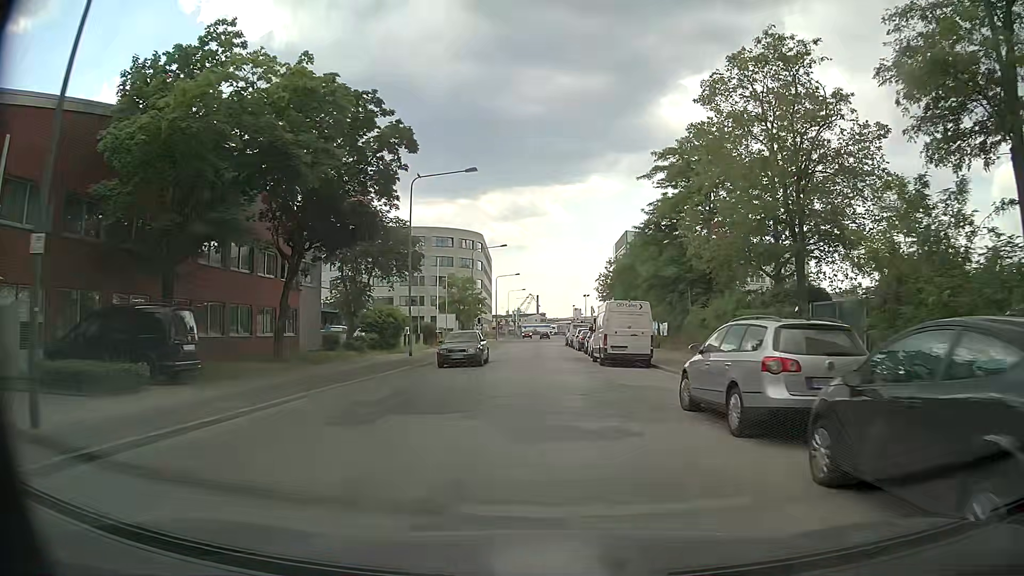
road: secondary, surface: sett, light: Day
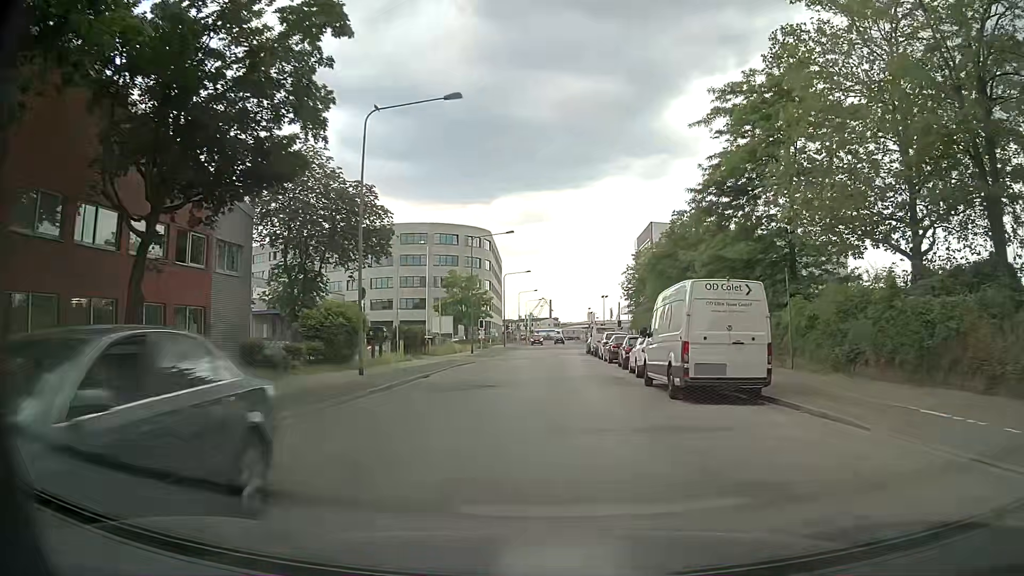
(-0.2, +12.2) m; -2°
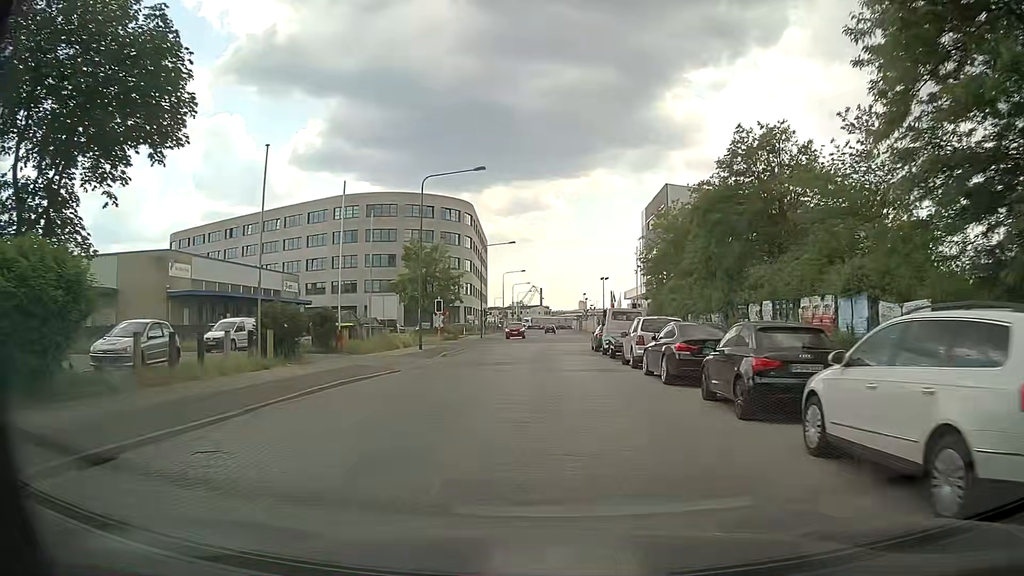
(+0.7, +18.4) m; +2°
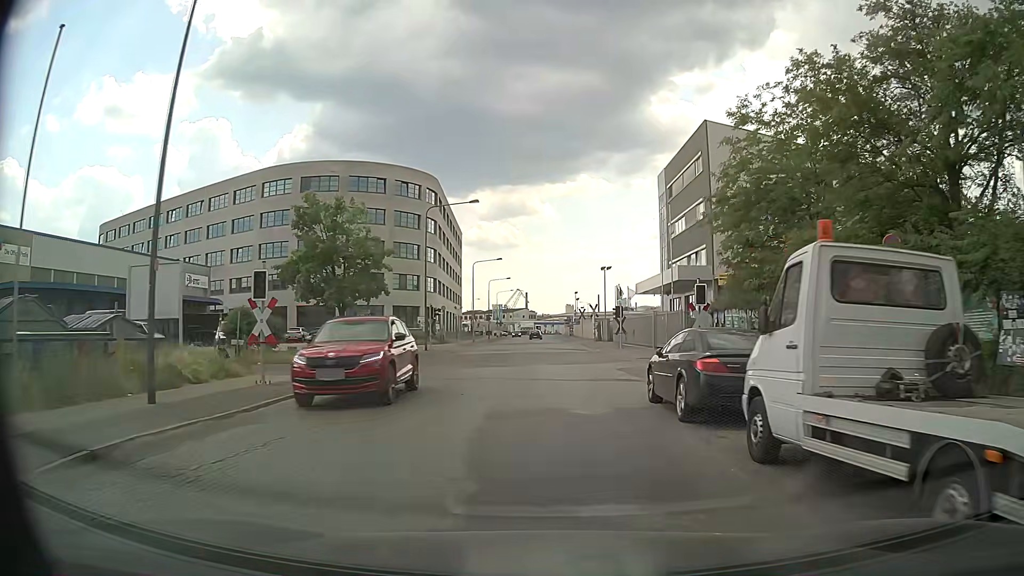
(+0.2, +24.8) m; +1°
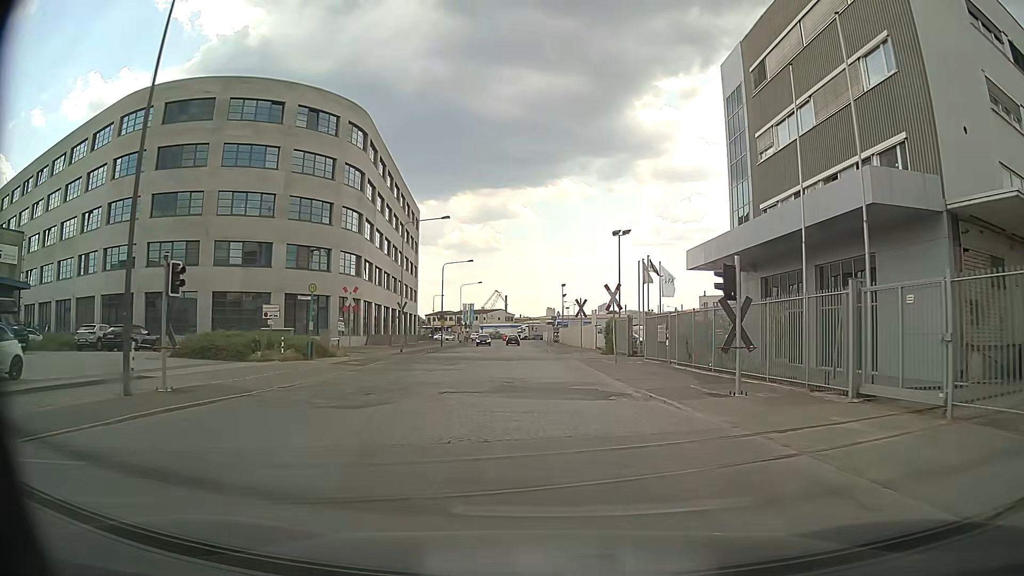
(+0.7, +31.3) m; +2°
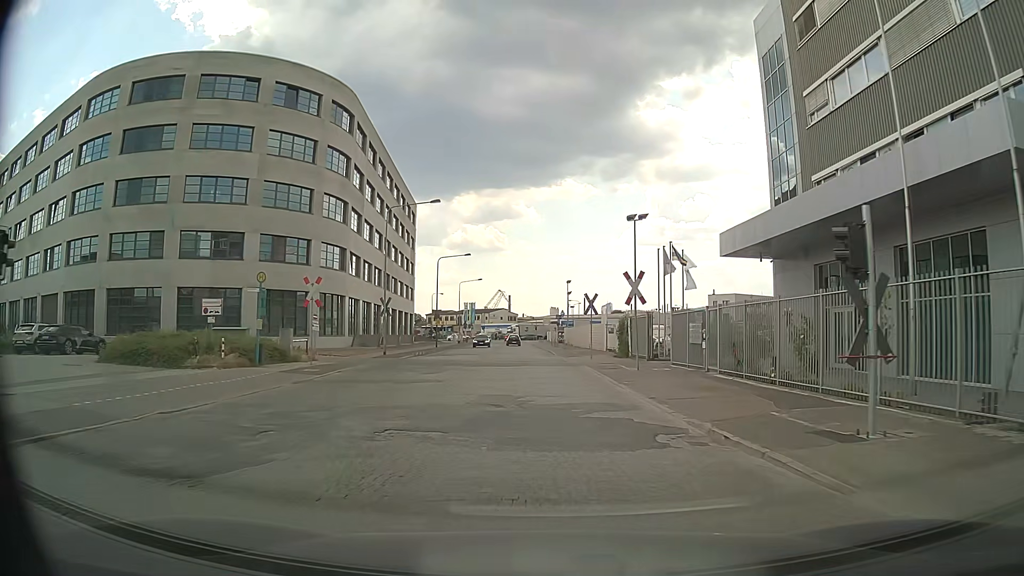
(0.0, +6.3) m; 0°
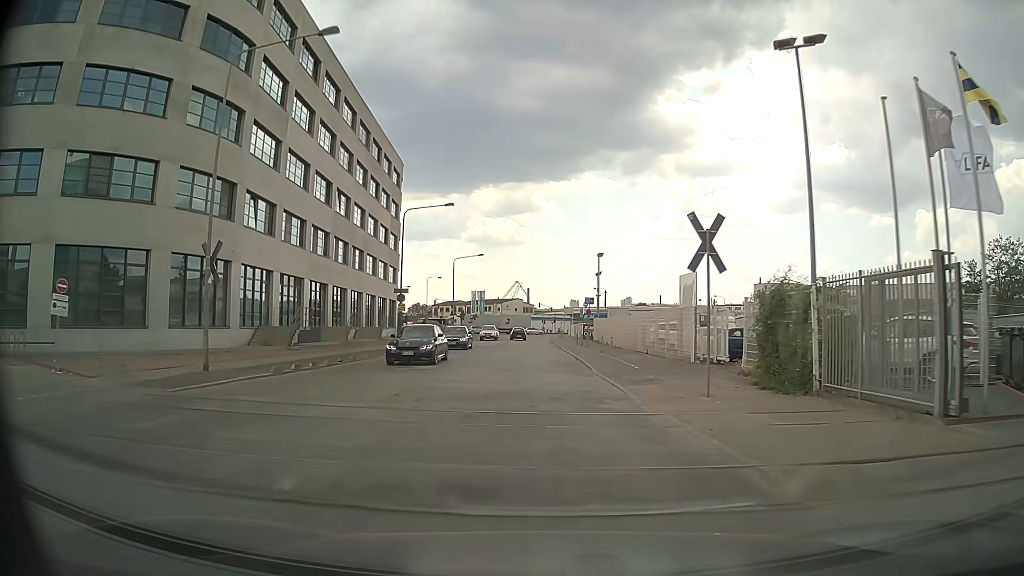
(-0.2, +25.1) m; -2°
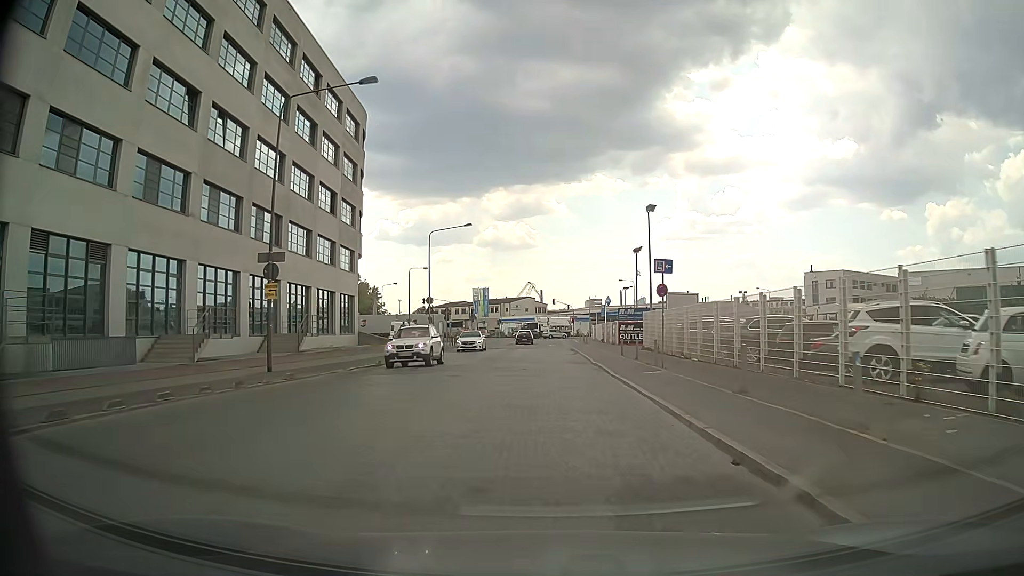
(0.0, +24.3) m; -1°
(0, +10) (0, +20) (0, +30) (0, +40) (0, +50) (0, +60) (0, +70) (+1, +80) (0, +90) (0, +100) m
